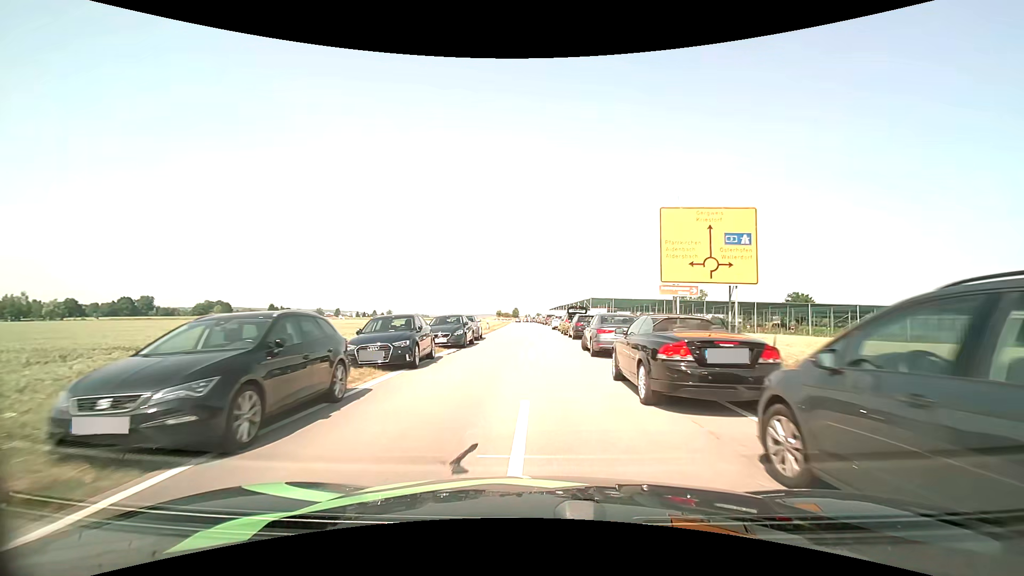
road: tertiary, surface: asphalt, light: Day
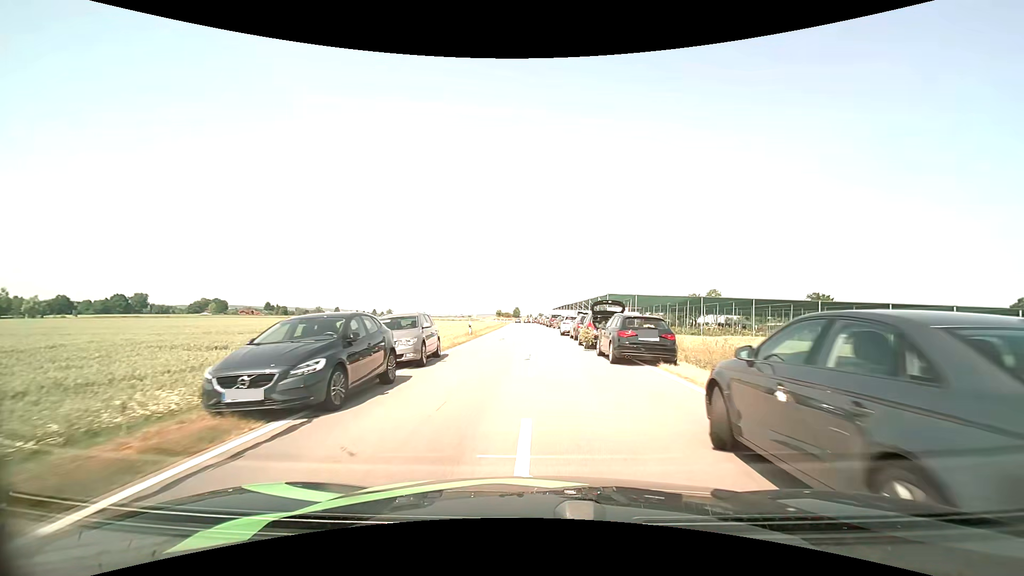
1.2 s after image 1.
(0.0, +13.4) m; 0°
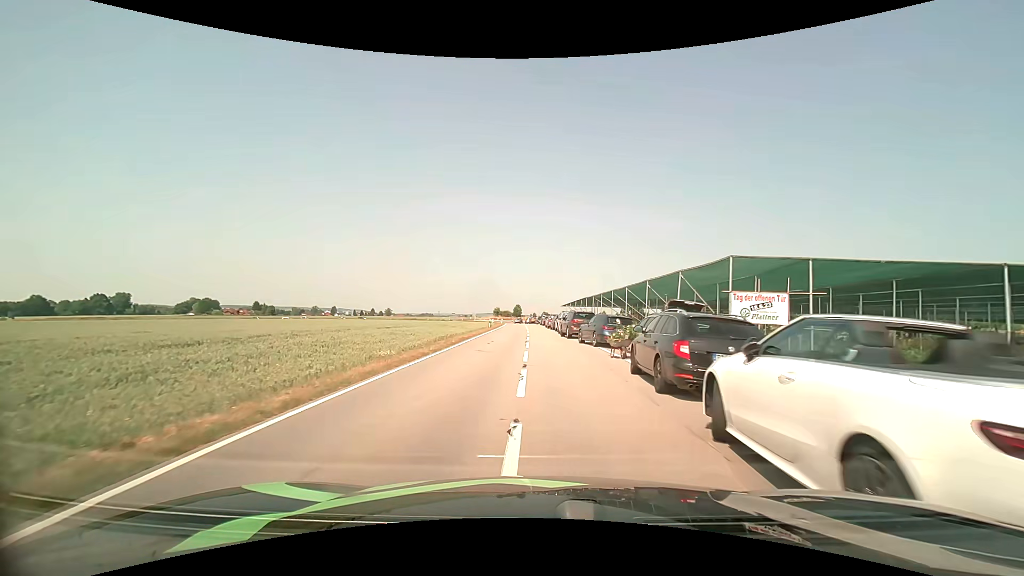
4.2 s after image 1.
(0.0, +31.8) m; 0°
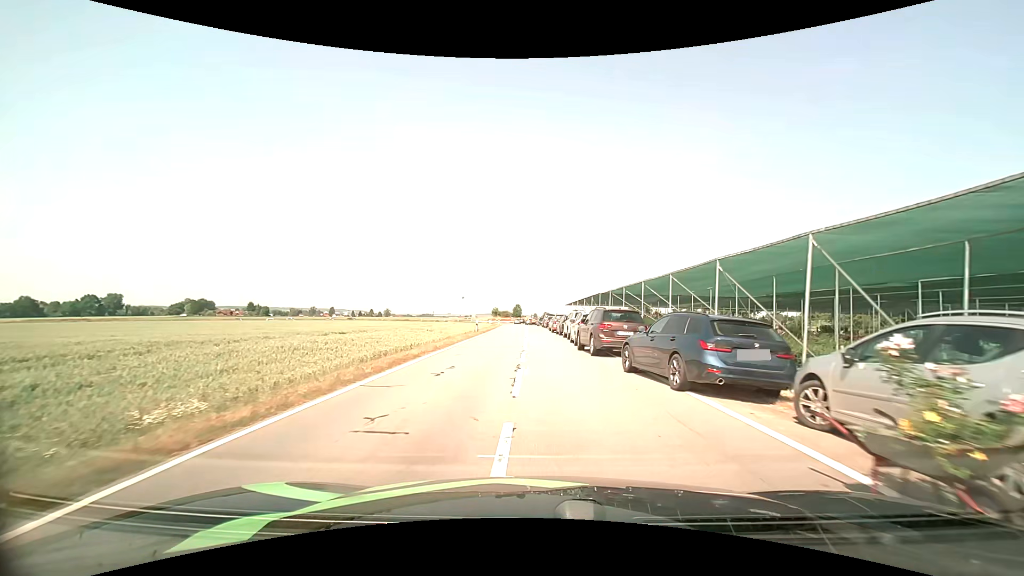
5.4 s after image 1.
(-0.1, +12.3) m; 0°
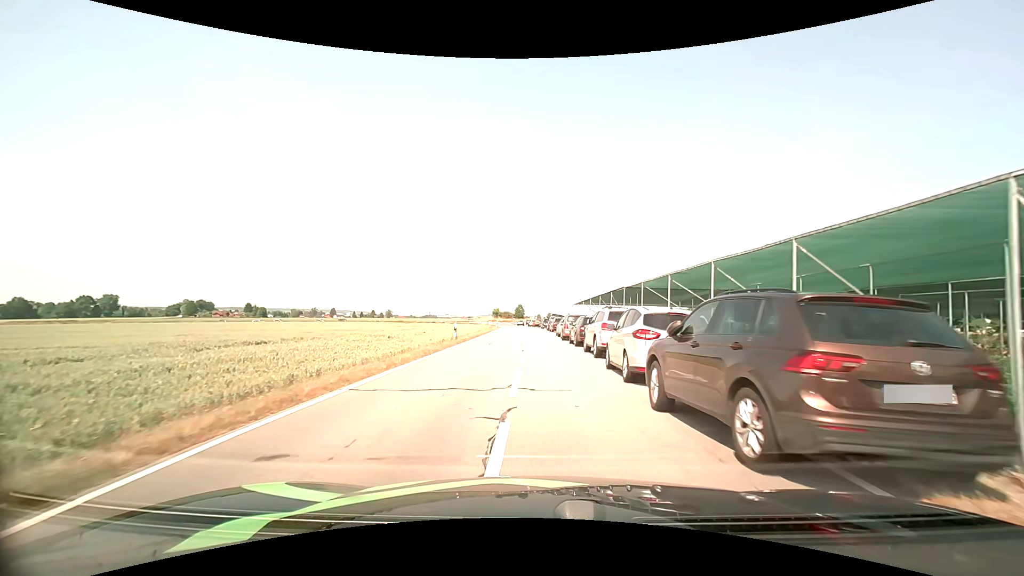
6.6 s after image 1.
(0.0, +12.1) m; 0°
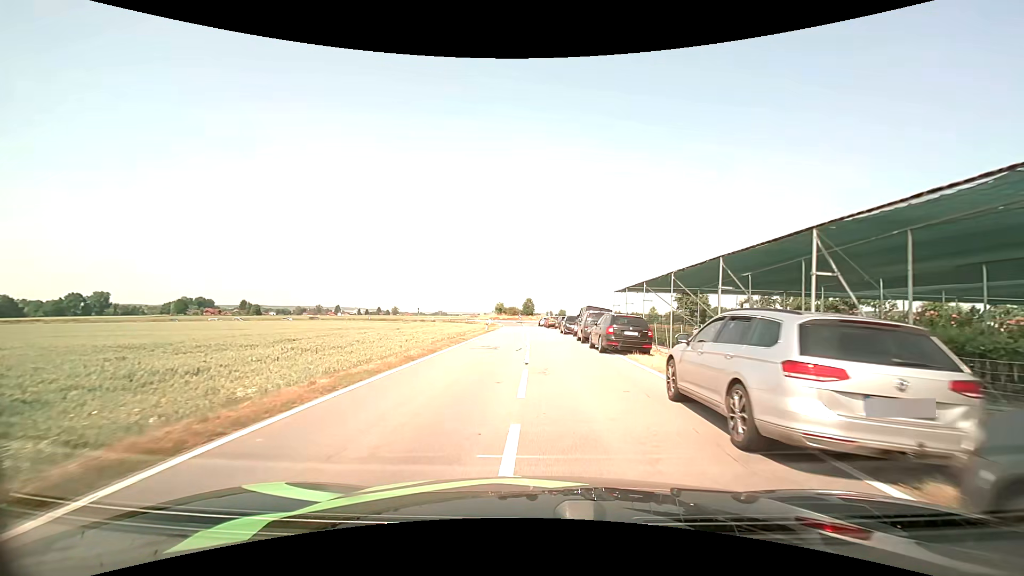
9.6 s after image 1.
(-0.5, +30.9) m; -1°
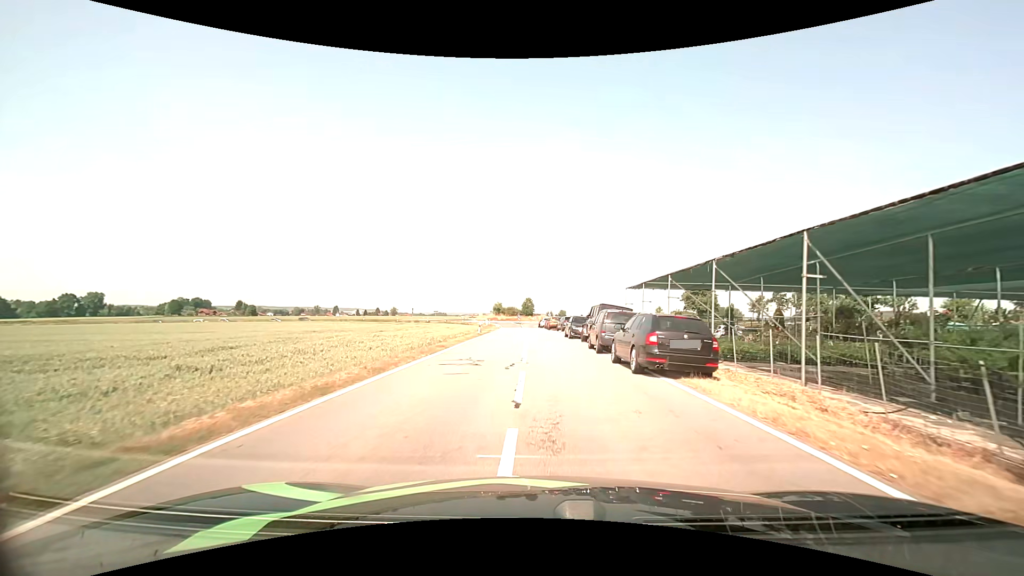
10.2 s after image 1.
(0.0, +6.2) m; 0°
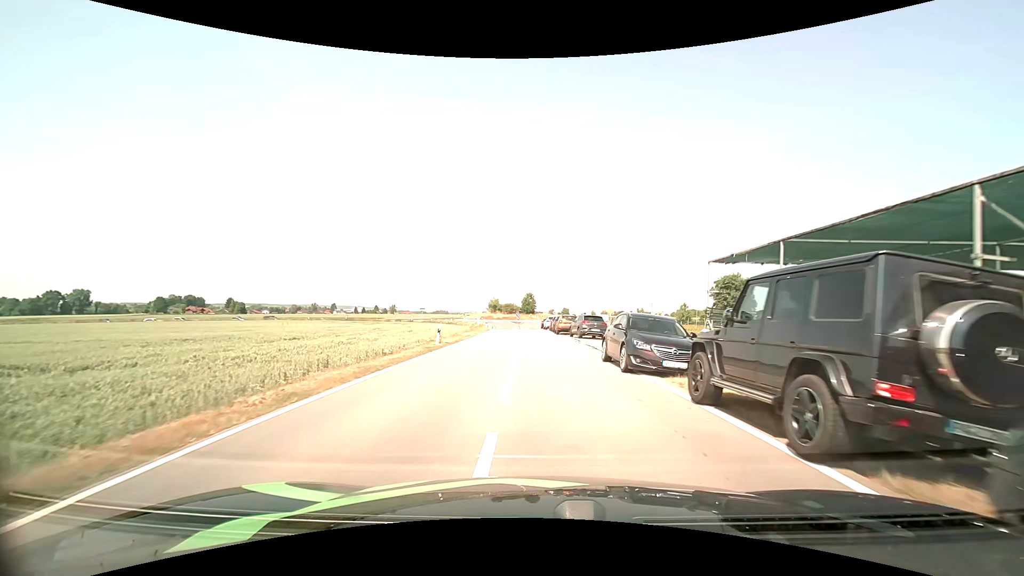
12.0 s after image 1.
(0.0, +18.6) m; 0°
(0, +10) (0, +20) (0, +30) (-1, +40) (-1, +50) (-1, +60) (-1, +70) (-2, +80) (-1, +90) (+2, +99) m
